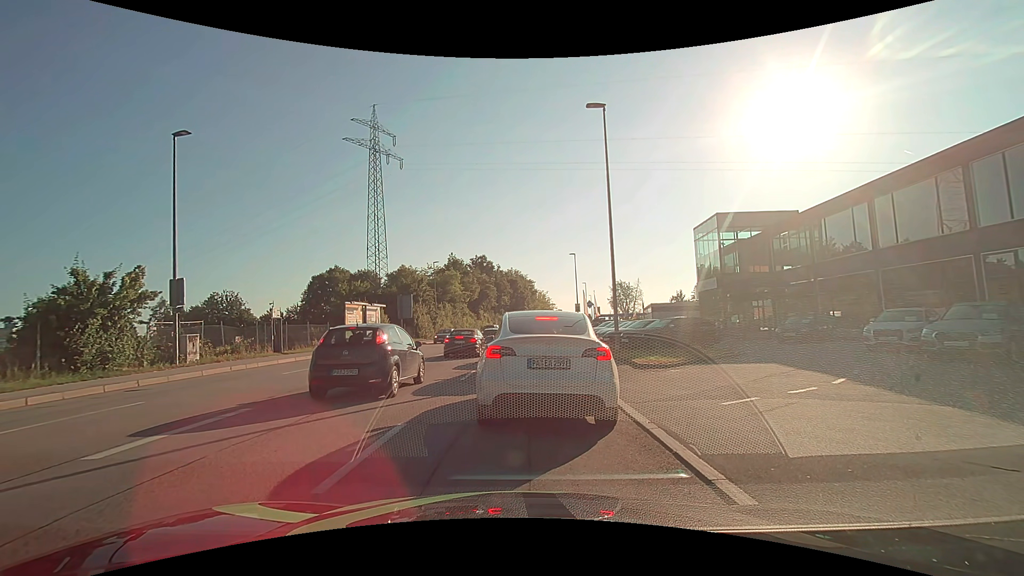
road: tertiary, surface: asphalt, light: Day
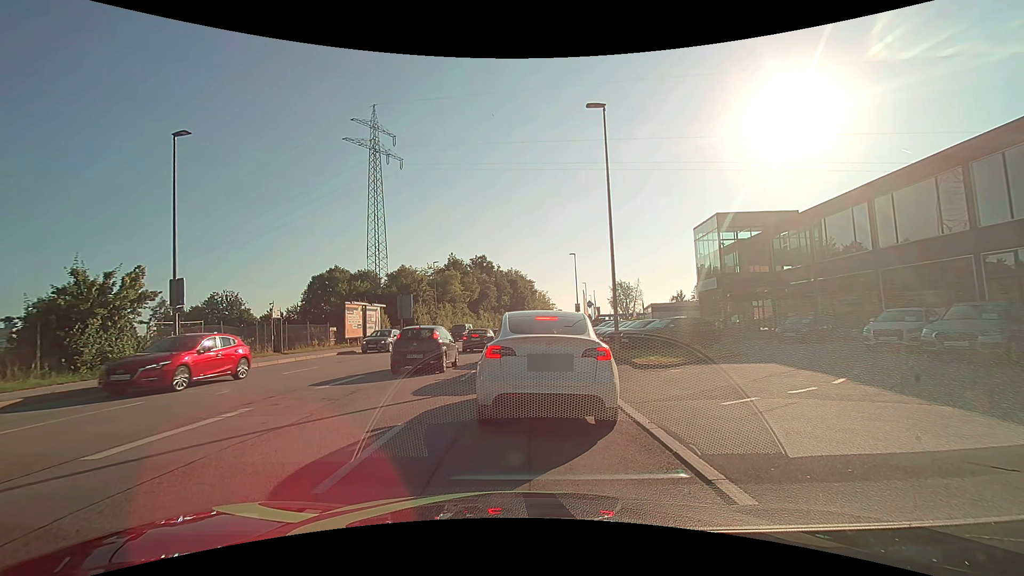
(0.0, 0.0) m; 0°
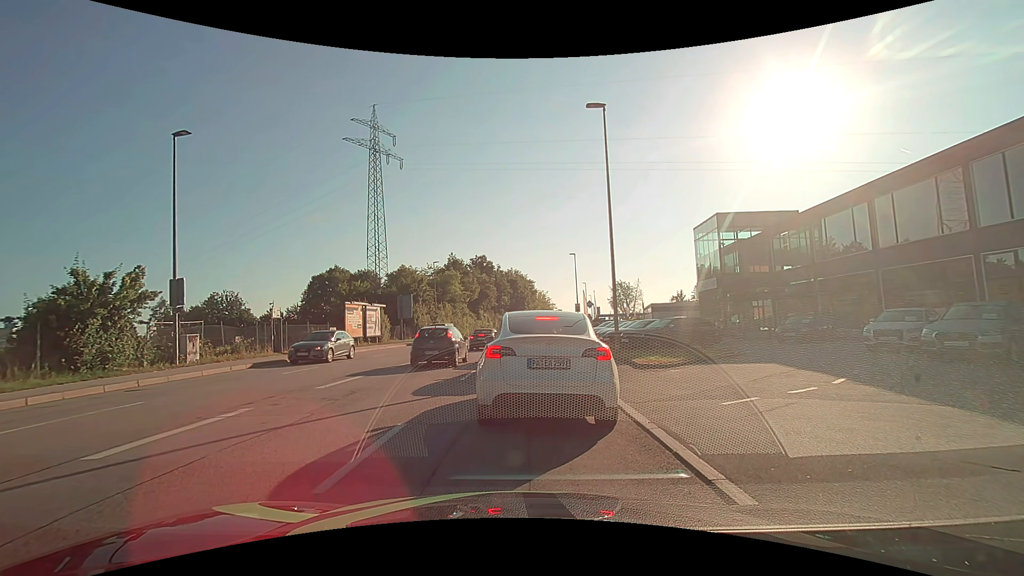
(0.0, 0.0) m; 0°
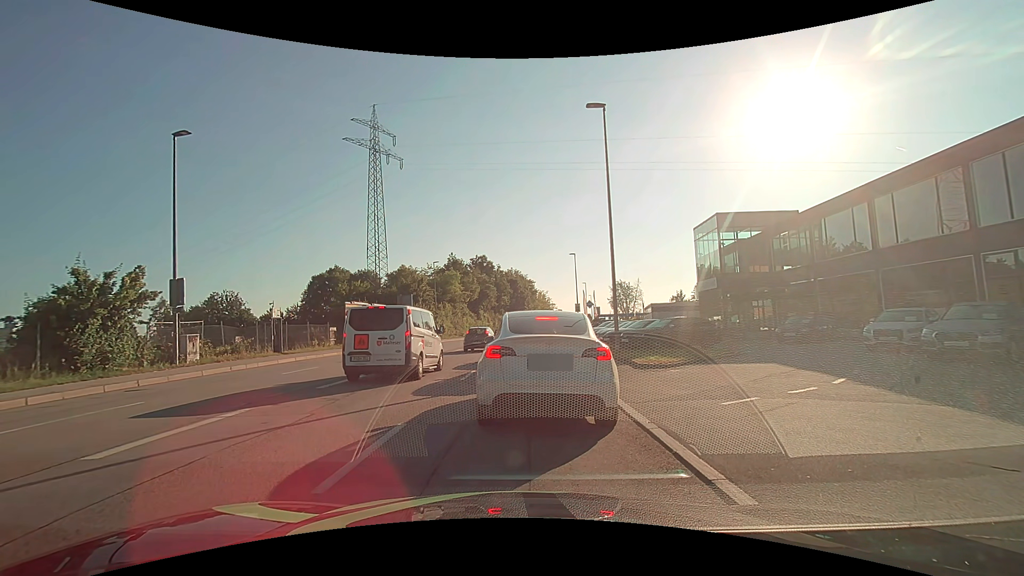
(0.0, 0.0) m; 0°
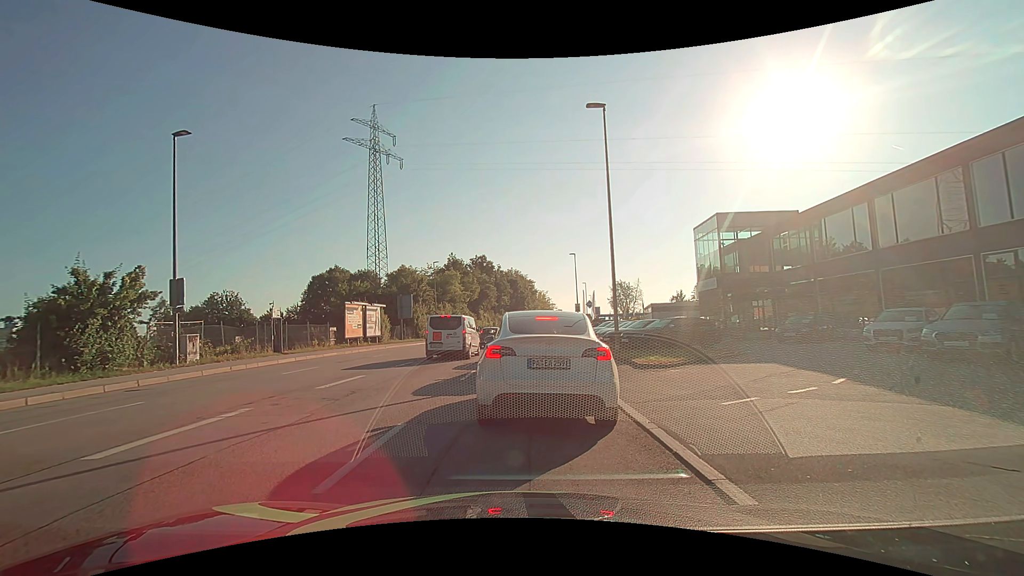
(0.0, 0.0) m; 0°
